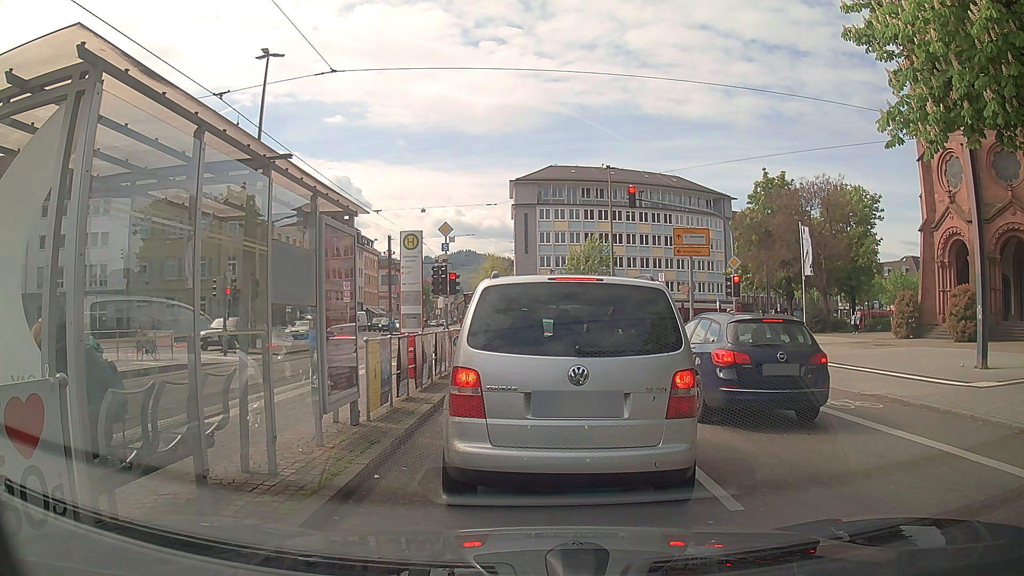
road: secondary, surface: asphalt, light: Day
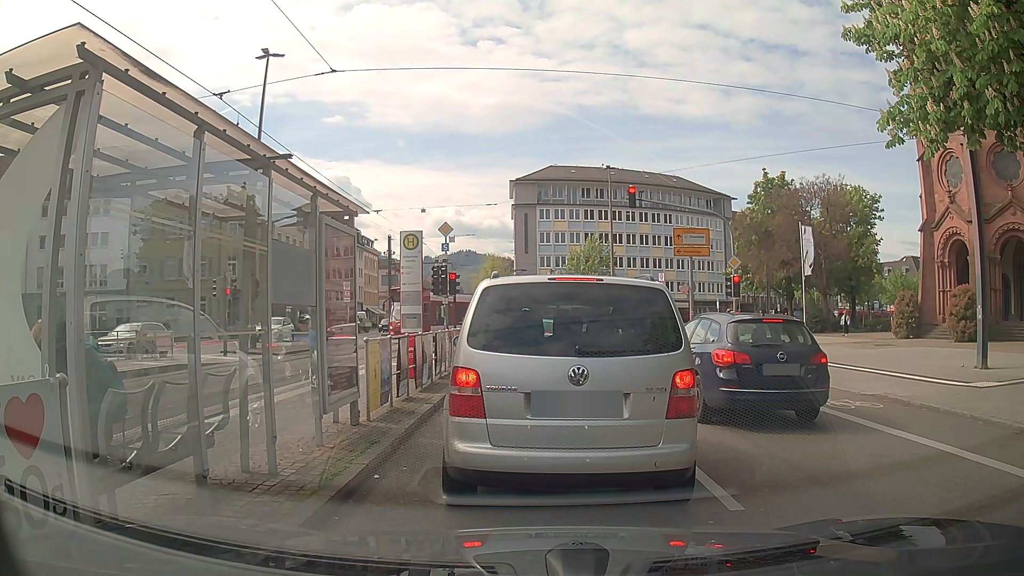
(0.0, 0.0) m; 0°
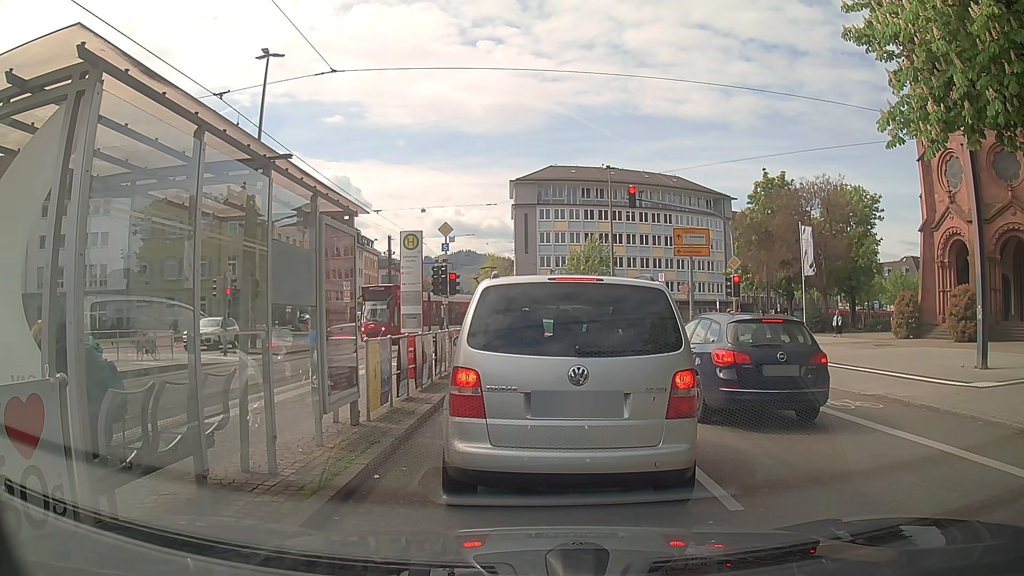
(0.0, 0.0) m; 0°
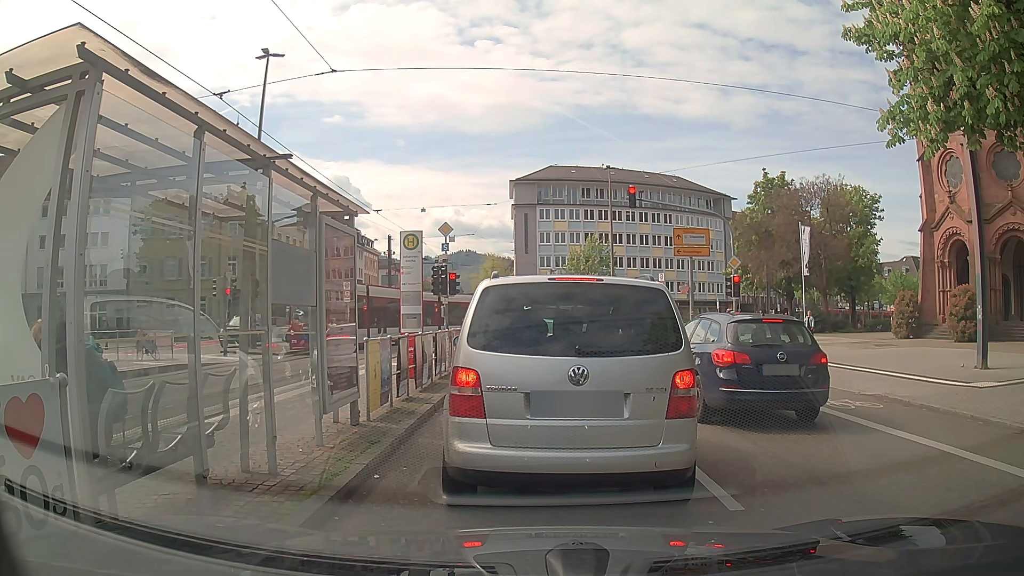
(0.0, 0.0) m; 0°
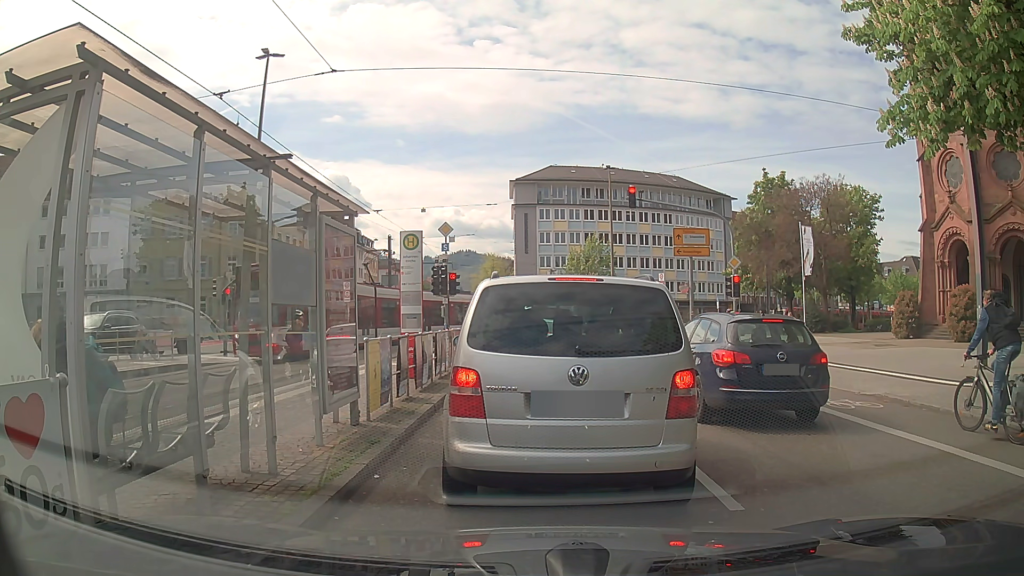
(0.0, 0.0) m; 0°
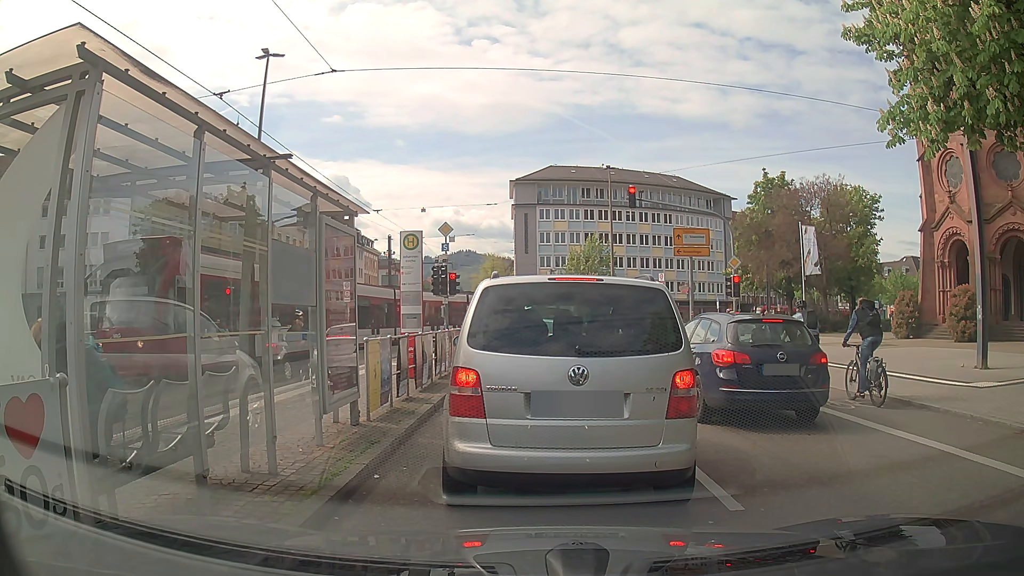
(0.0, 0.0) m; 0°
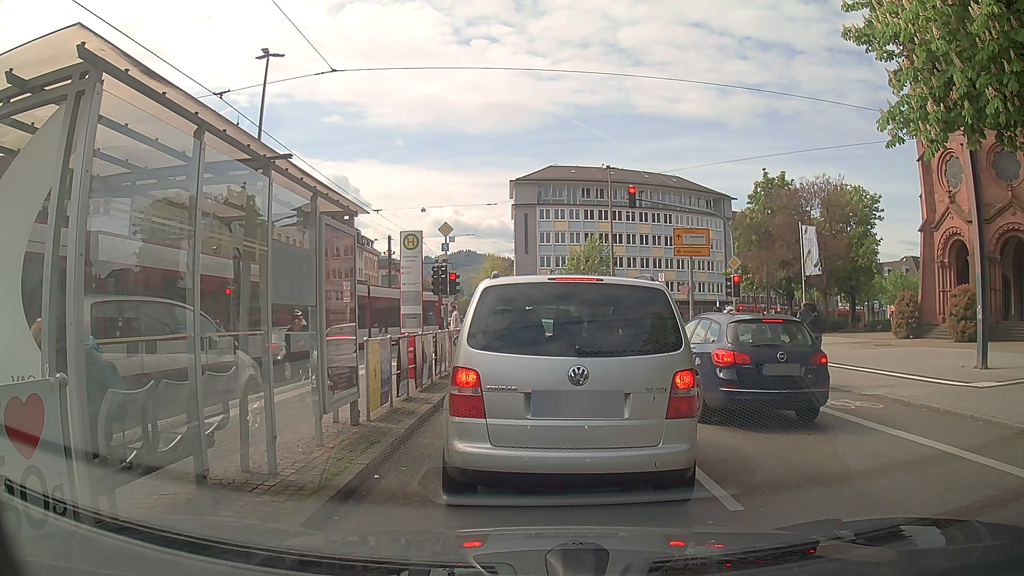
(0.0, 0.0) m; 0°
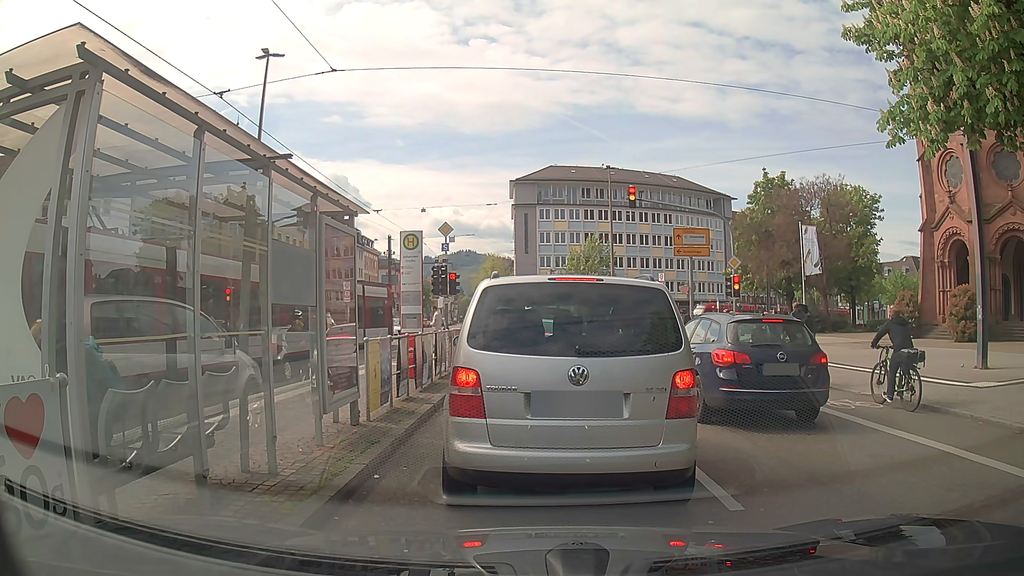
(0.0, 0.0) m; 0°
